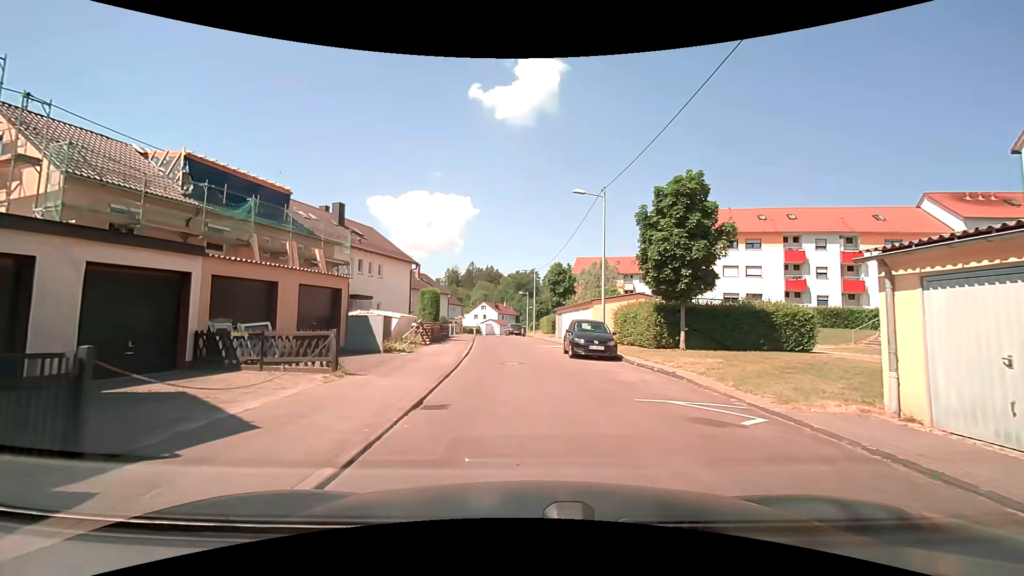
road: residential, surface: asphalt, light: Day
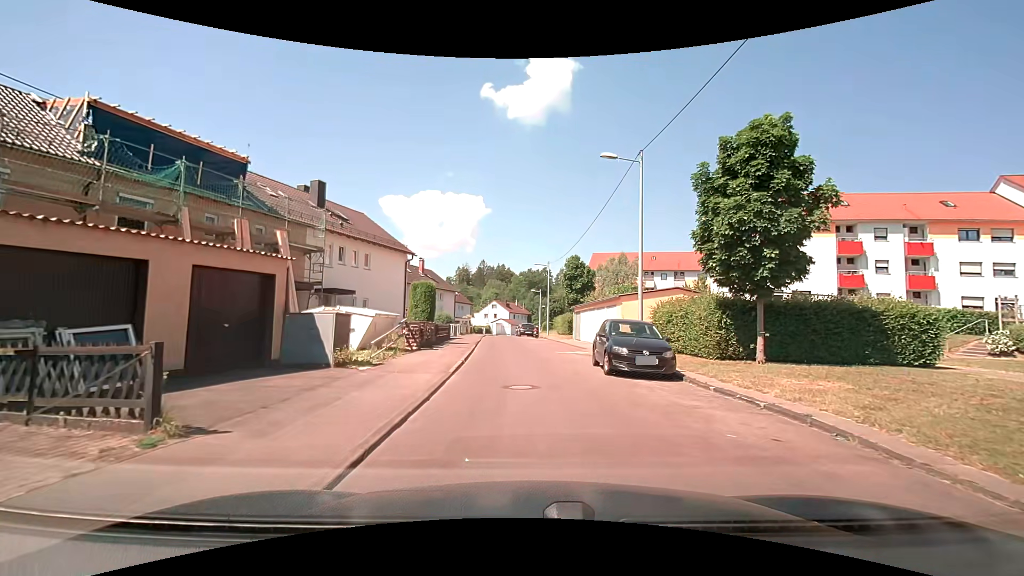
(-0.1, +5.5) m; -1°
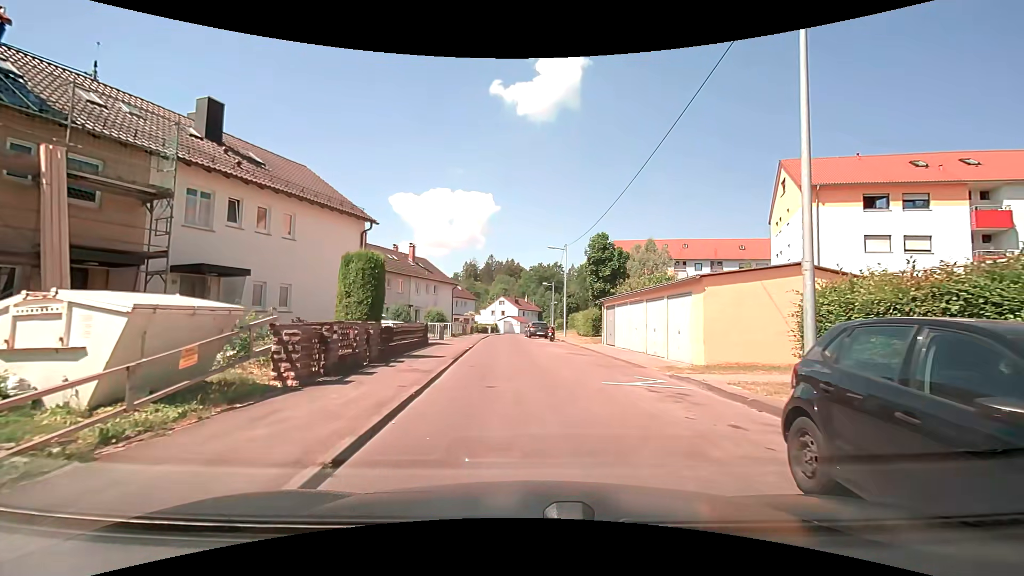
(-0.1, +10.9) m; 0°
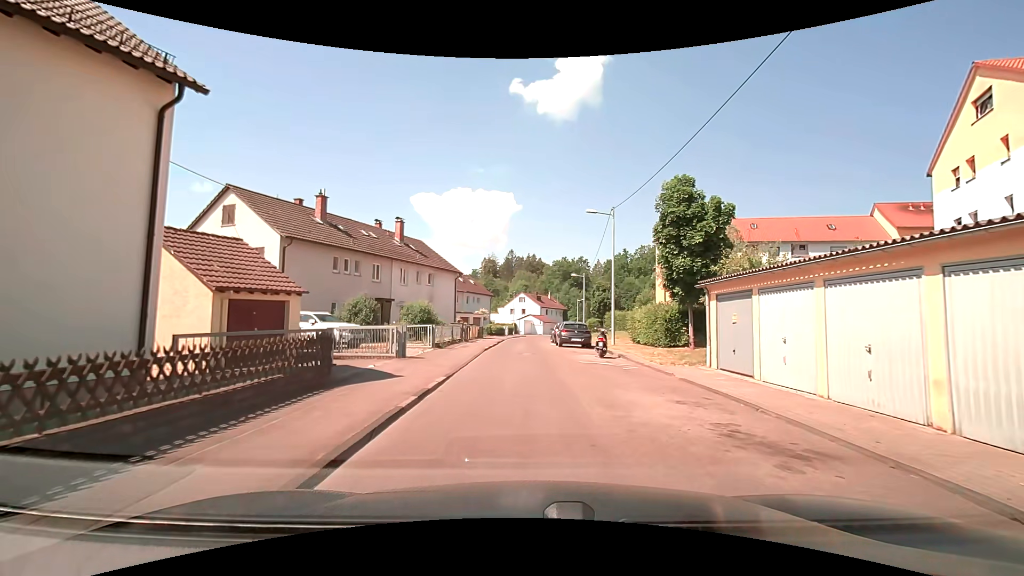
(-0.7, +14.1) m; -3°
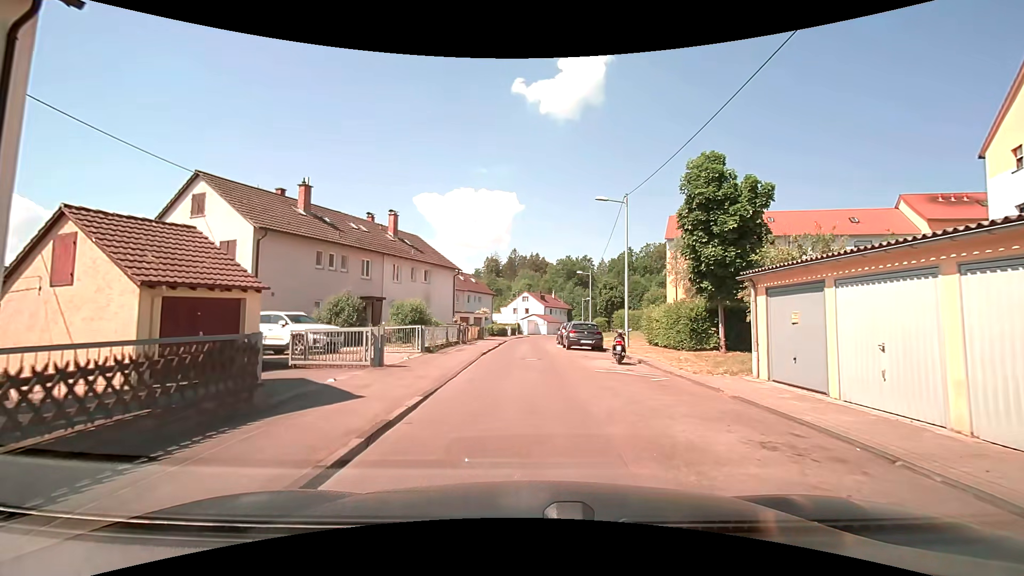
(0.0, +2.9) m; -1°
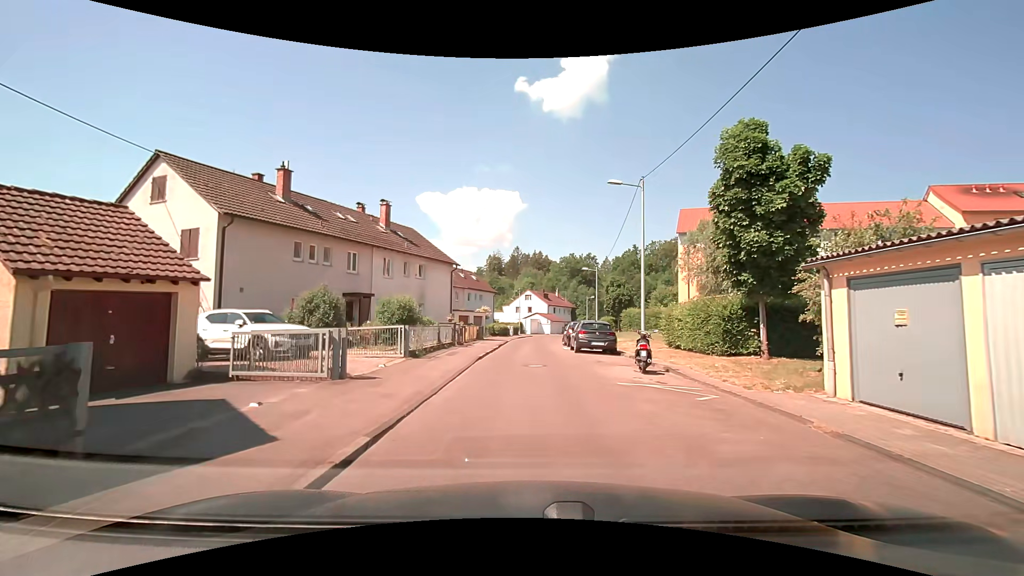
(0.0, +3.0) m; 0°
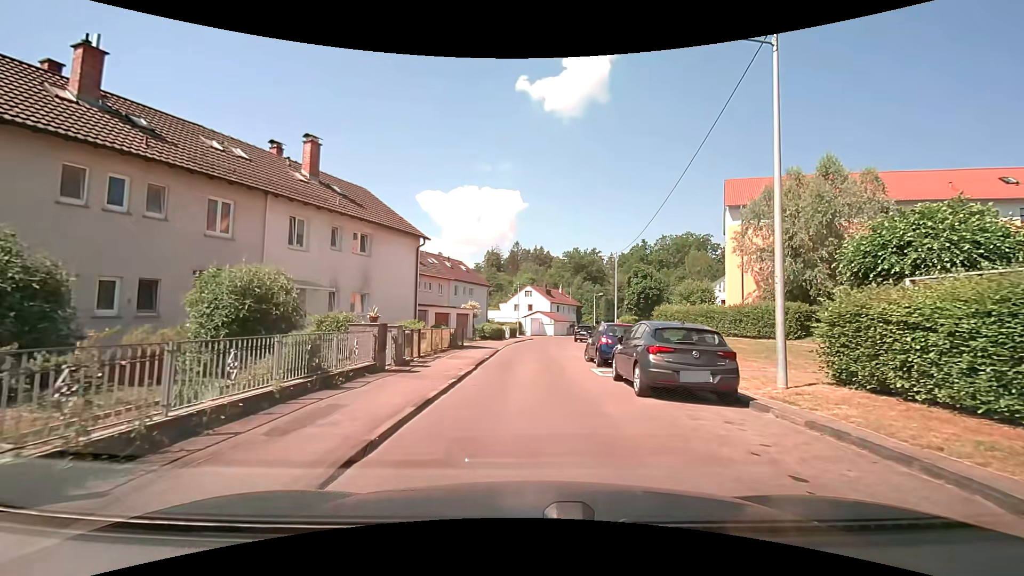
(0.0, +12.3) m; 0°
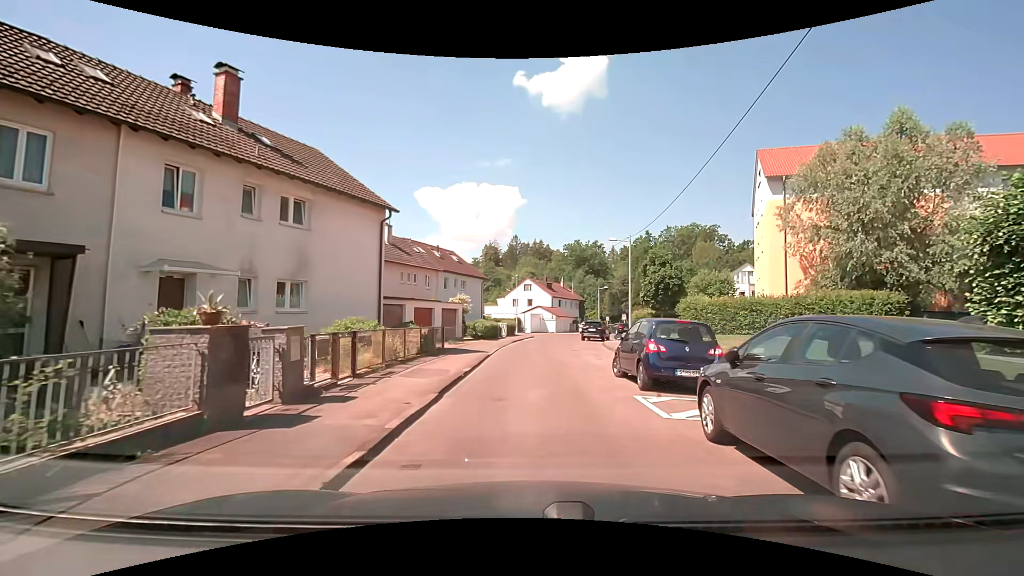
(0.0, +6.3) m; 0°
(0, +10) (0, +20) (0, +30) (+2, +40) (+5, +49) (+7, +59) (+1, +66) (-8, +70) (-17, +75) (-27, +78) m
